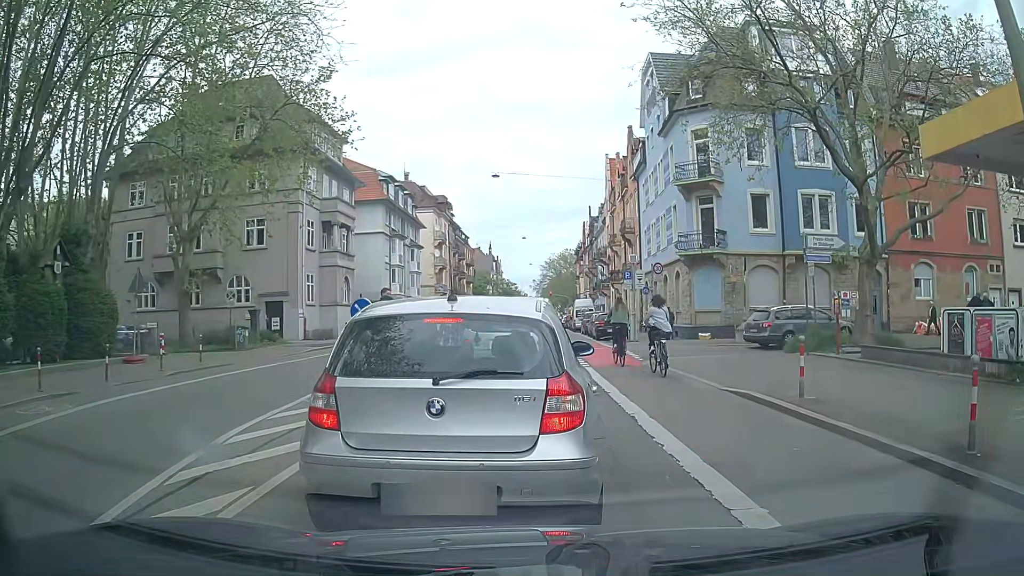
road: secondary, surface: asphalt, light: Day
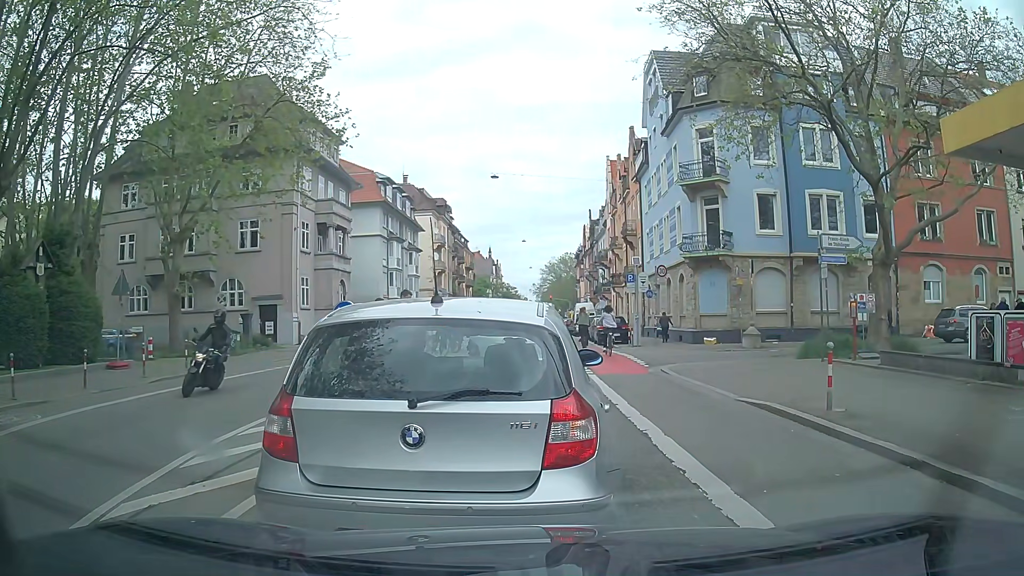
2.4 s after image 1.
(0.0, +1.0) m; 0°
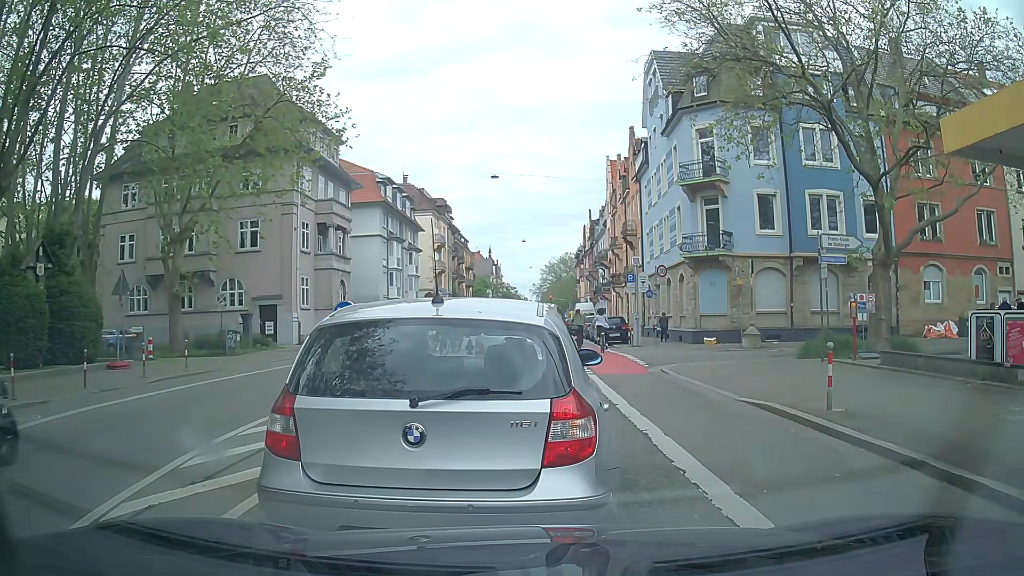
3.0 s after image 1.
(0.0, 0.0) m; 0°
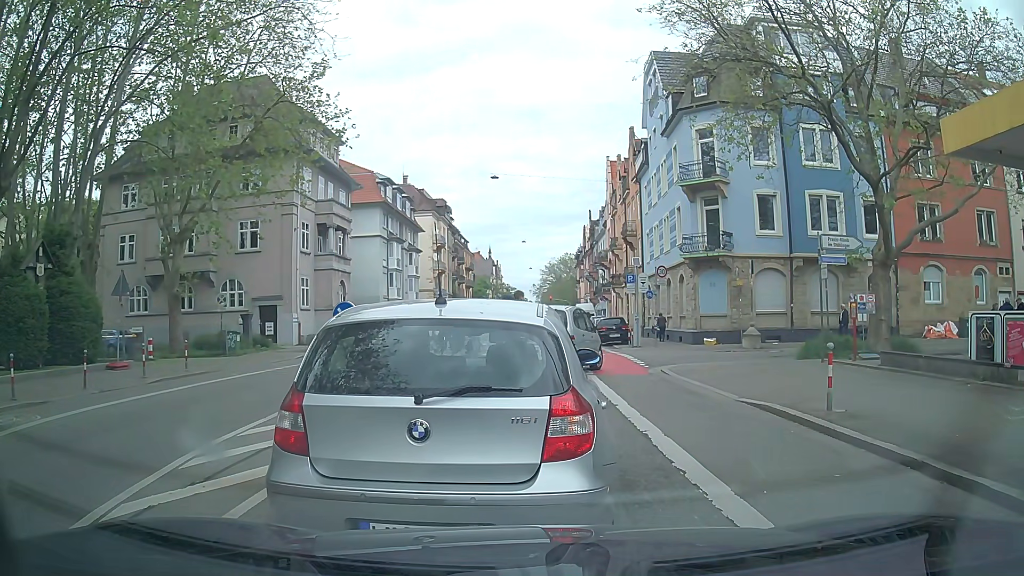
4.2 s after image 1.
(0.0, 0.0) m; 0°
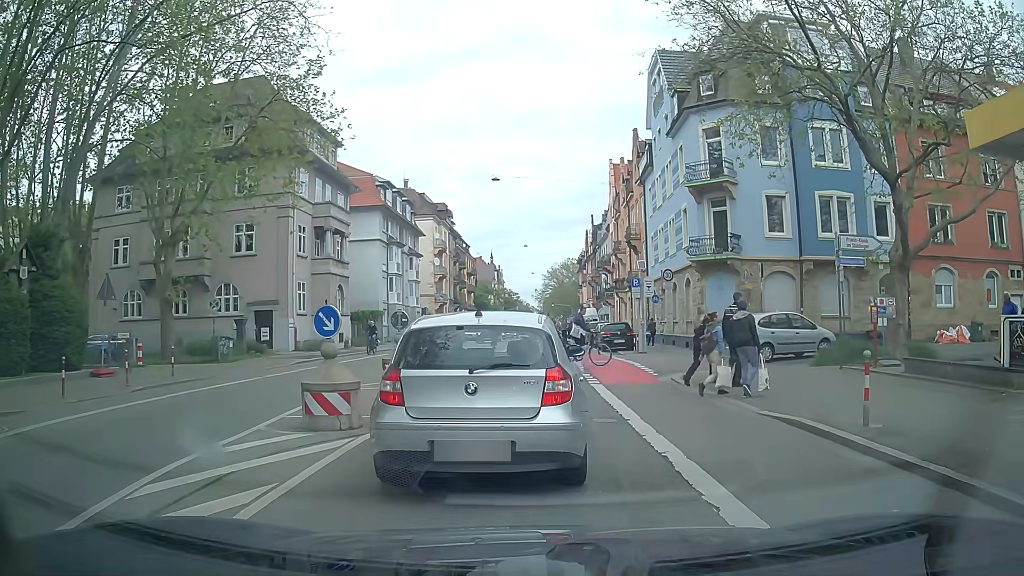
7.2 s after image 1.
(0.0, +1.0) m; 0°
